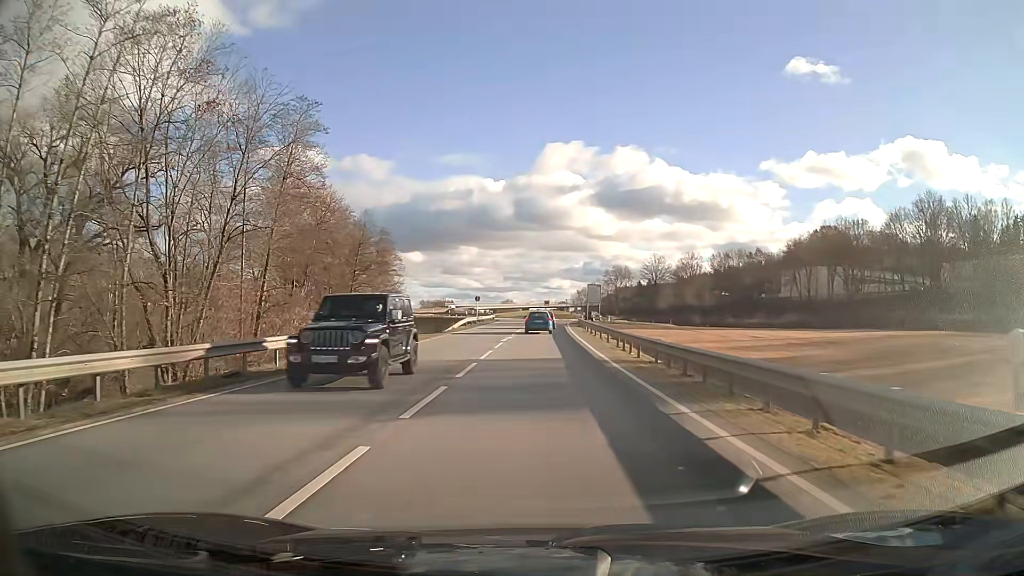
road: primary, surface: asphalt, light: Day
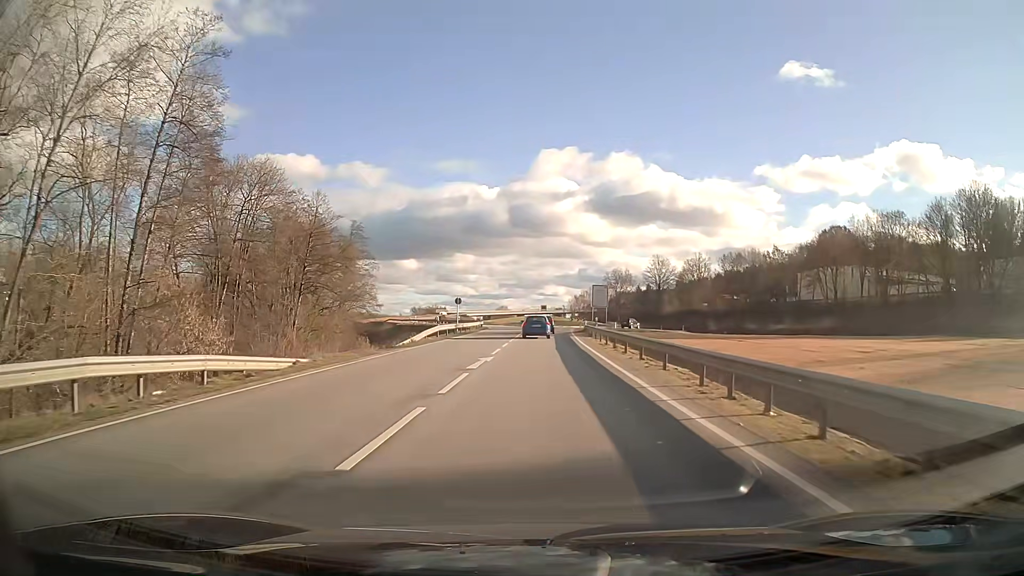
(0.0, +14.8) m; 0°
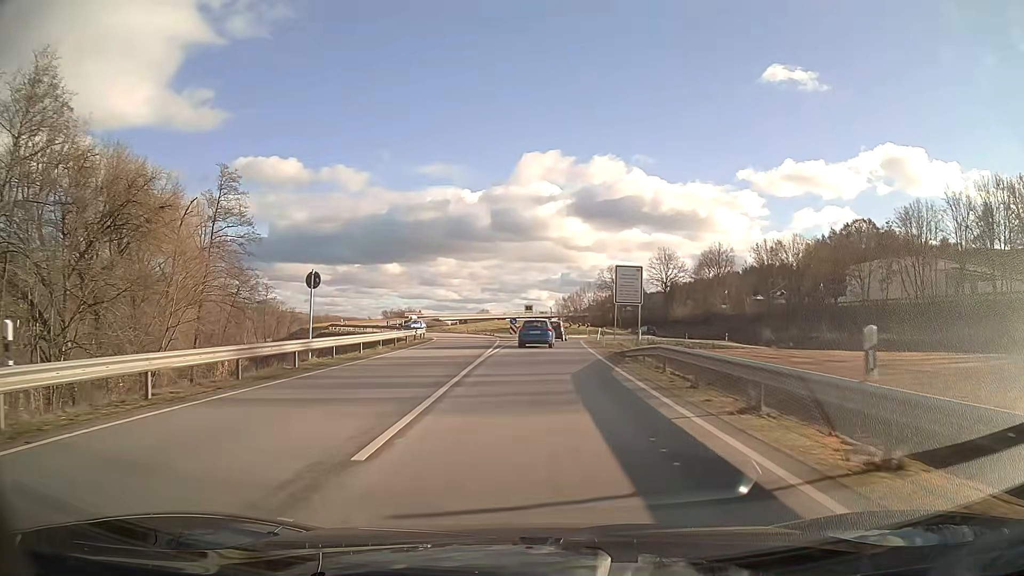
(+0.4, +35.9) m; +1°
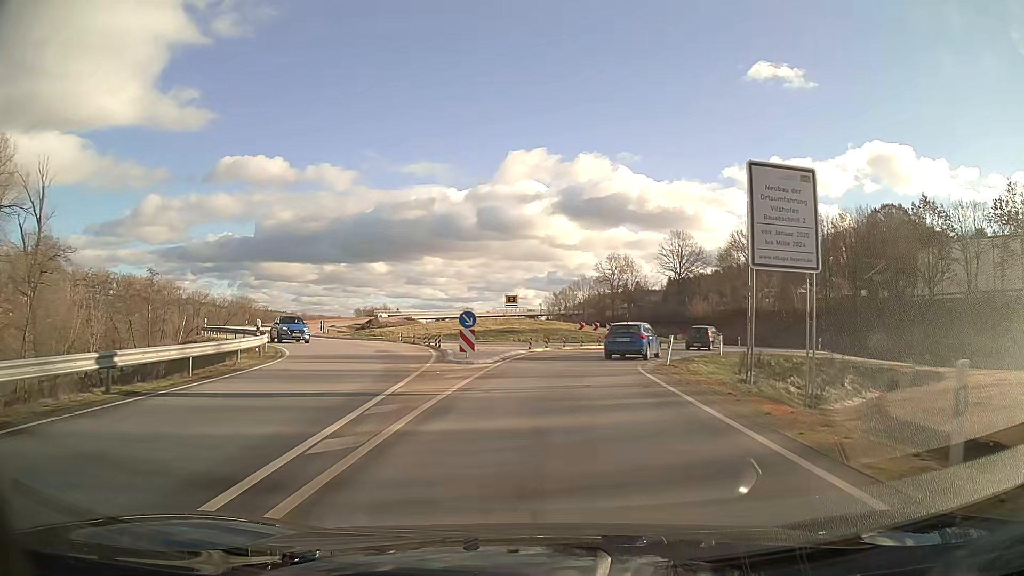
(+0.2, +31.4) m; +2°
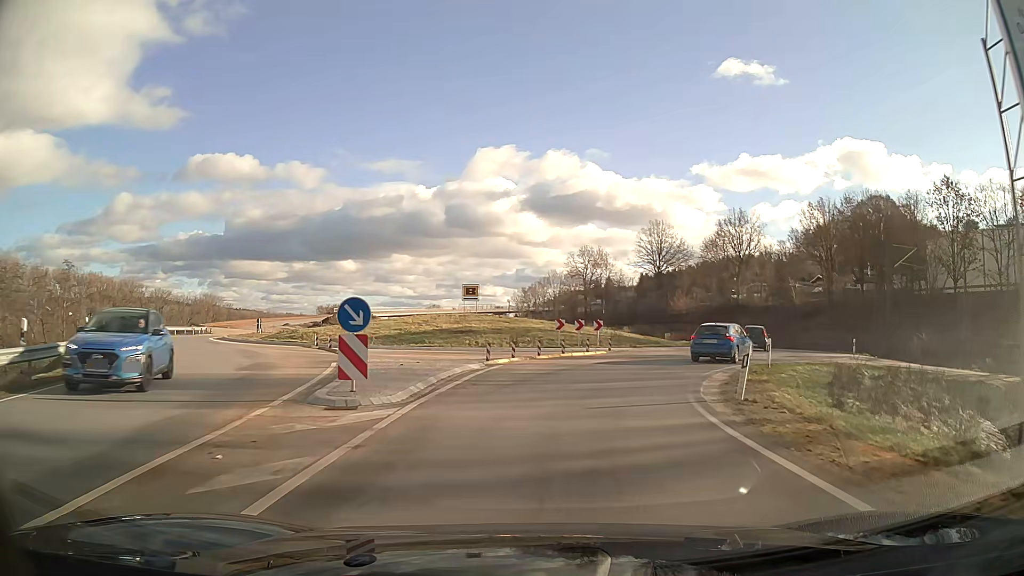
(+0.3, +11.3) m; +3°
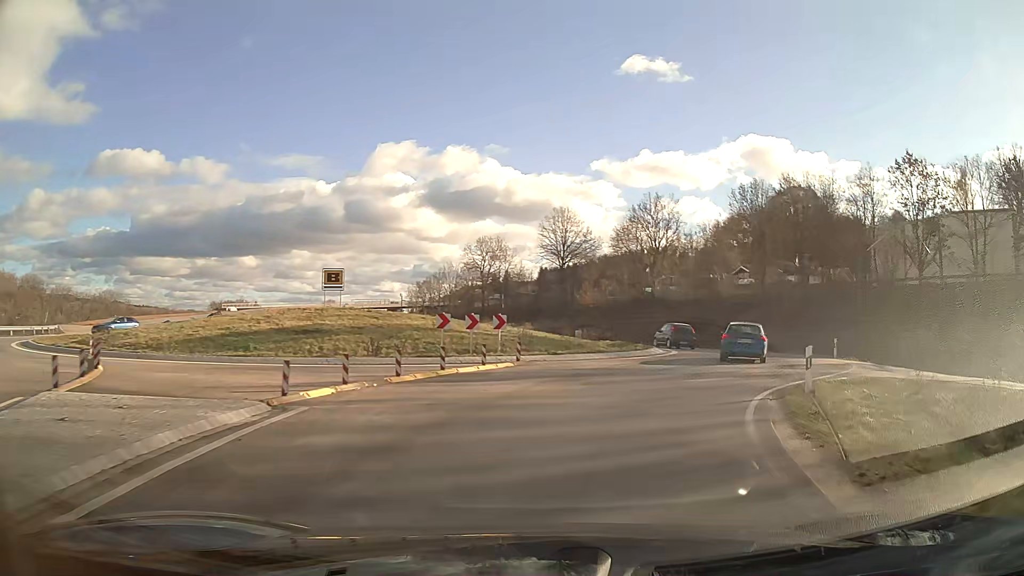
(+0.9, +10.8) m; +11°
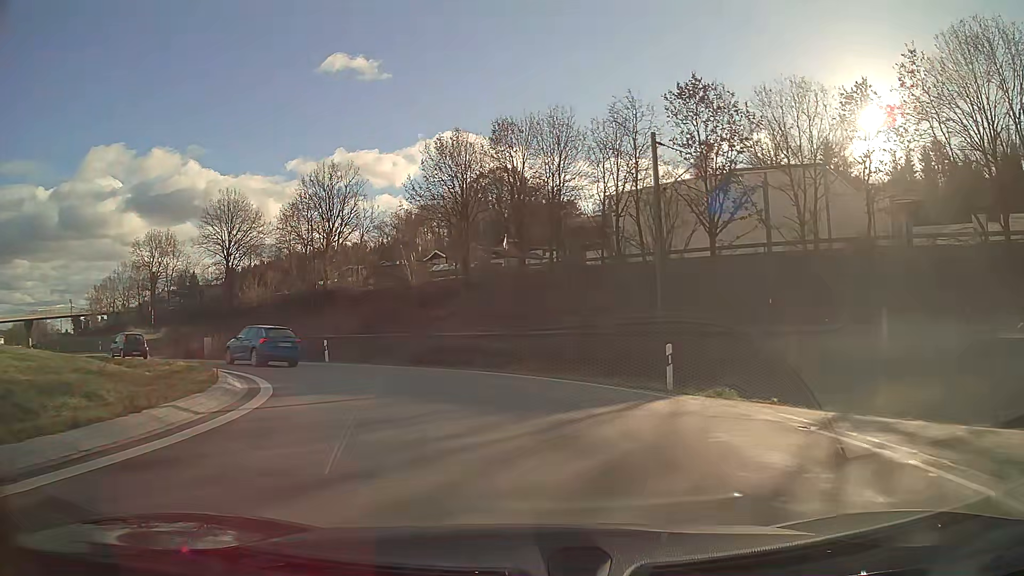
(+5.0, +19.7) m; +20°
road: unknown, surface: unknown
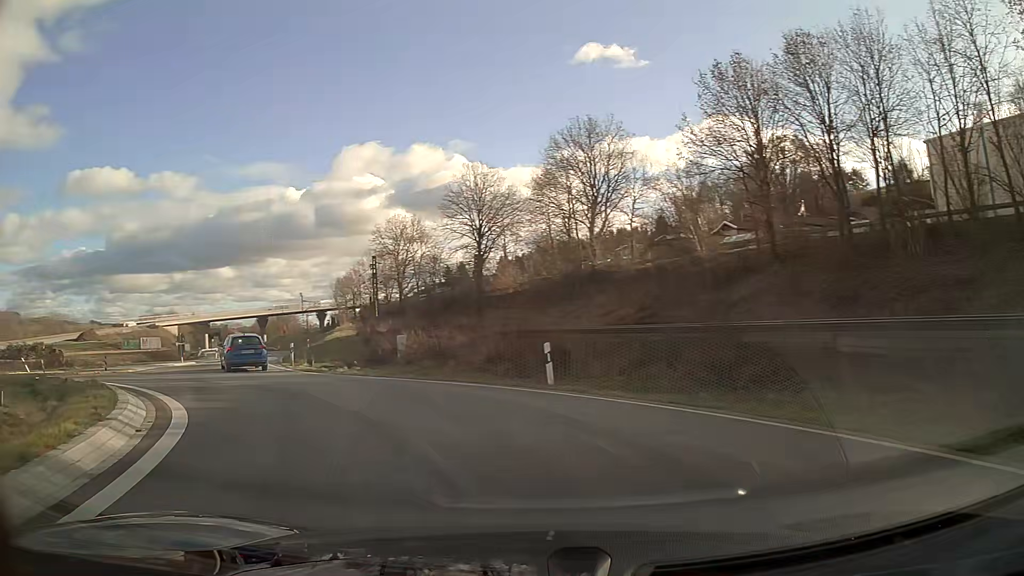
(-2.9, +14.7) m; -26°
(-2, +10) (-6, +19) (-10, +28) (-13, +37) (-15, +47) (-18, +57) (-20, +67) (-24, +76) (-27, +85) (-31, +95) m
